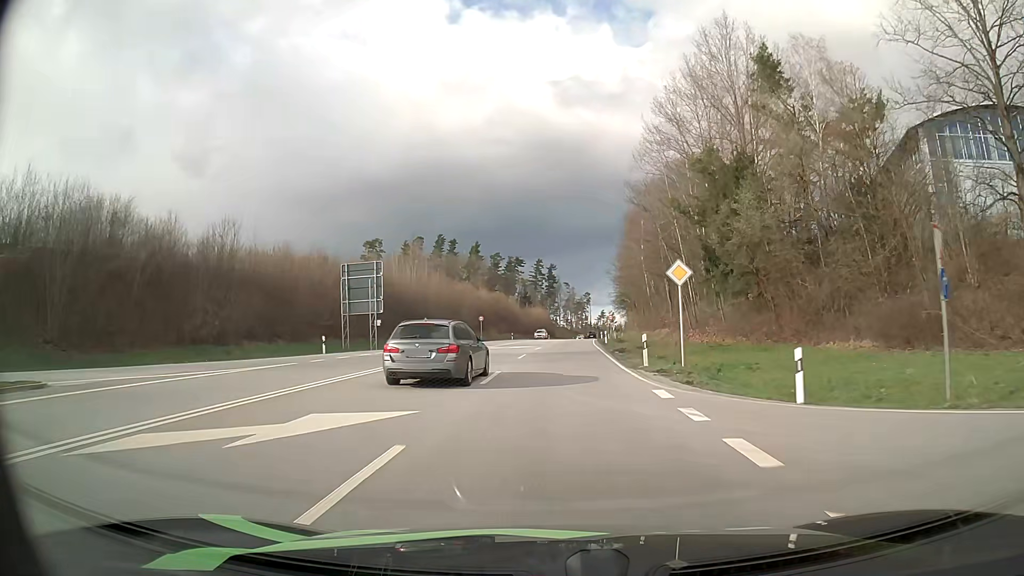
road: primary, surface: asphalt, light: Day
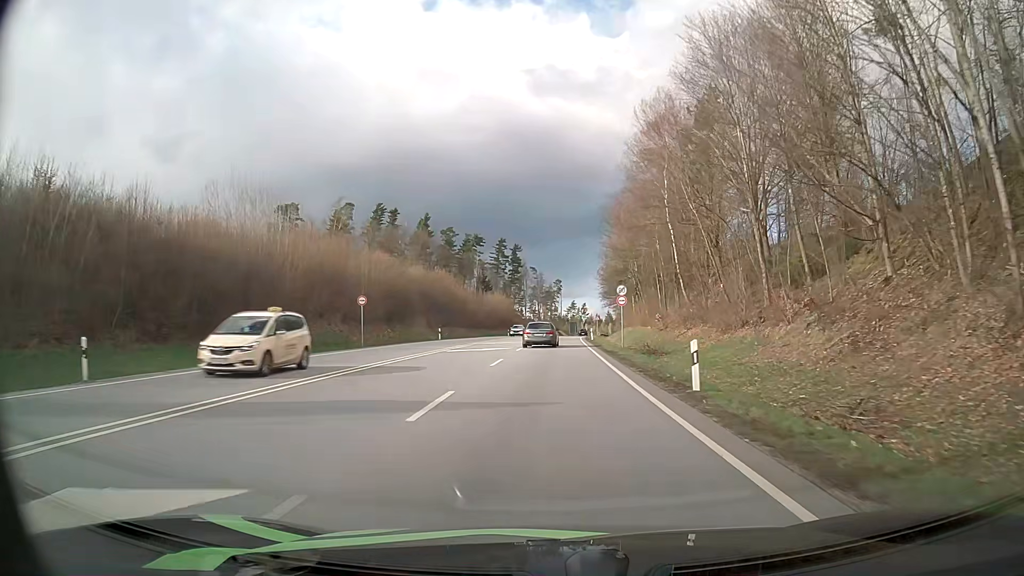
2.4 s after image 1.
(+1.3, +42.4) m; +3°
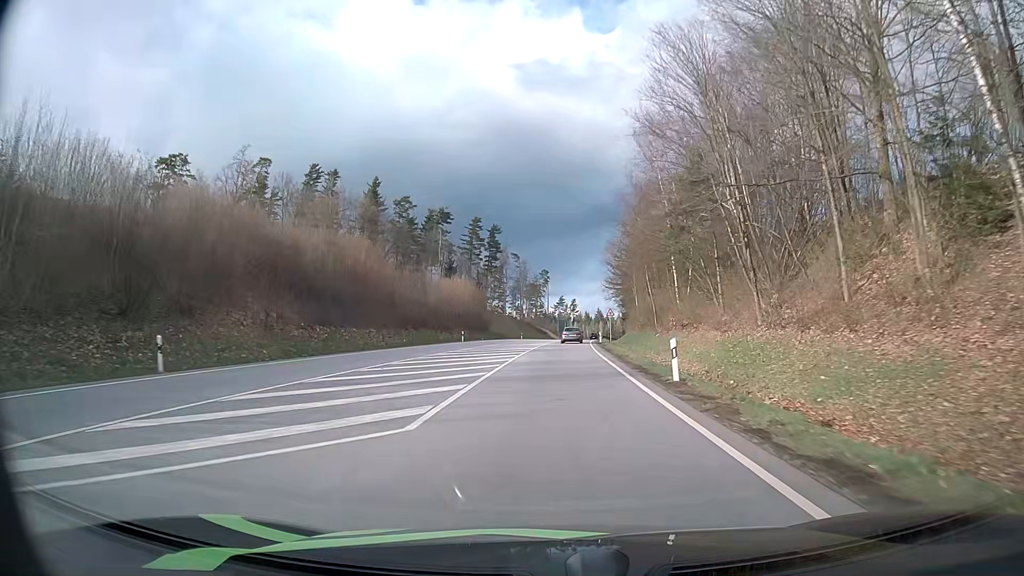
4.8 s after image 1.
(+0.4, +43.8) m; +1°
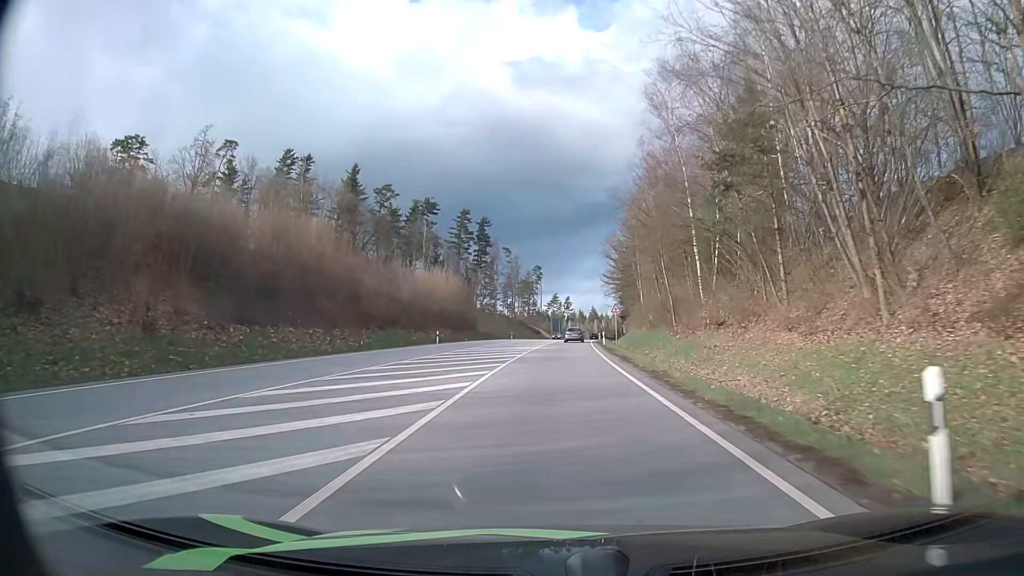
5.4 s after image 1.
(+0.1, +11.5) m; 0°
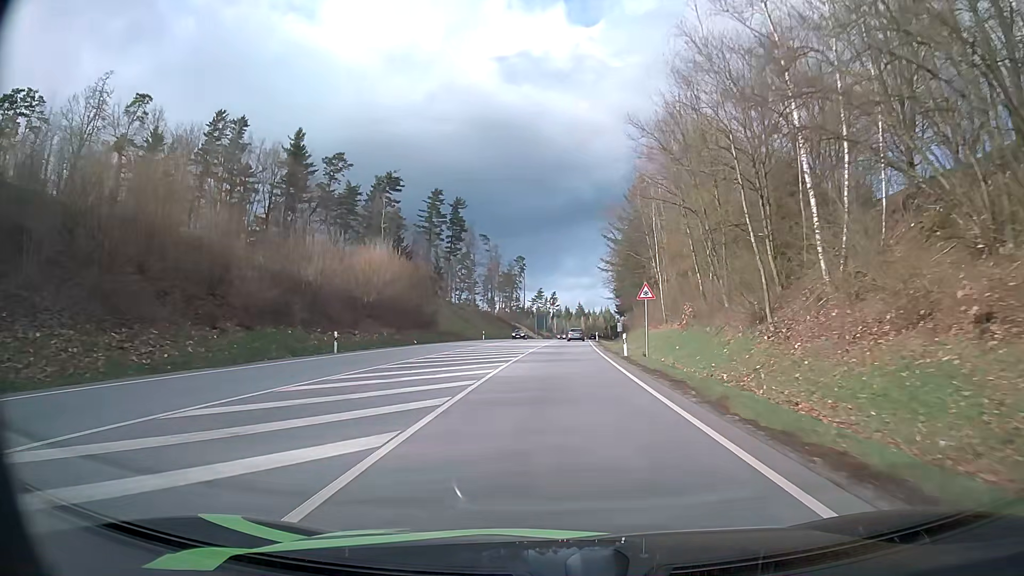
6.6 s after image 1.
(+0.4, +23.8) m; +2°
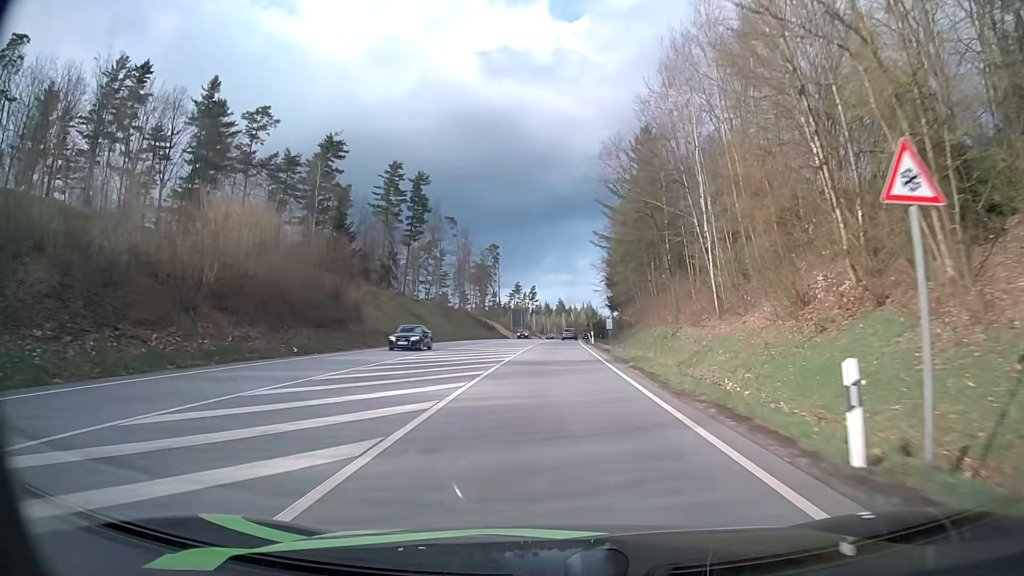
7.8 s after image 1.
(+0.4, +24.9) m; +1°
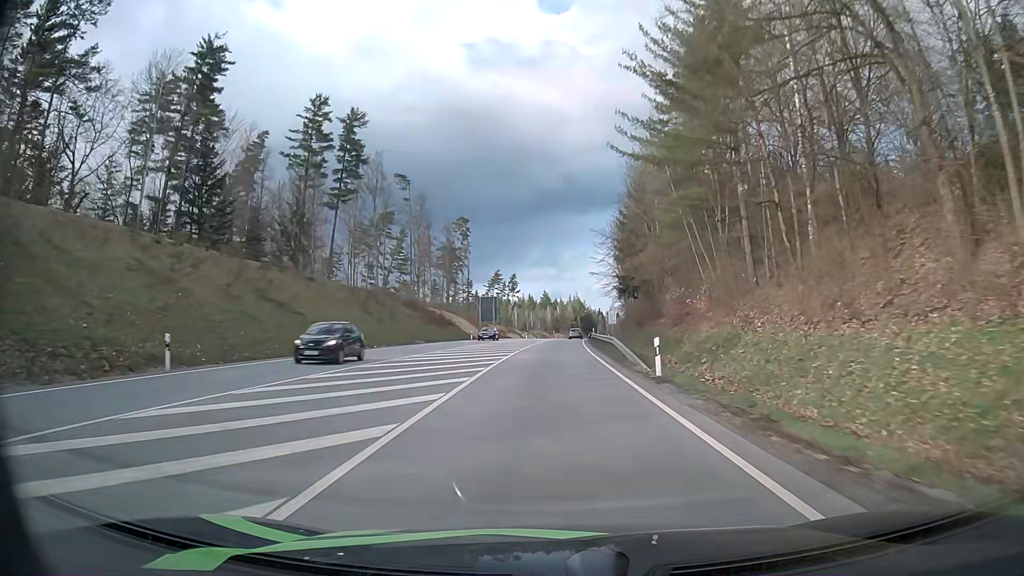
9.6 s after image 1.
(+0.6, +39.3) m; +2°
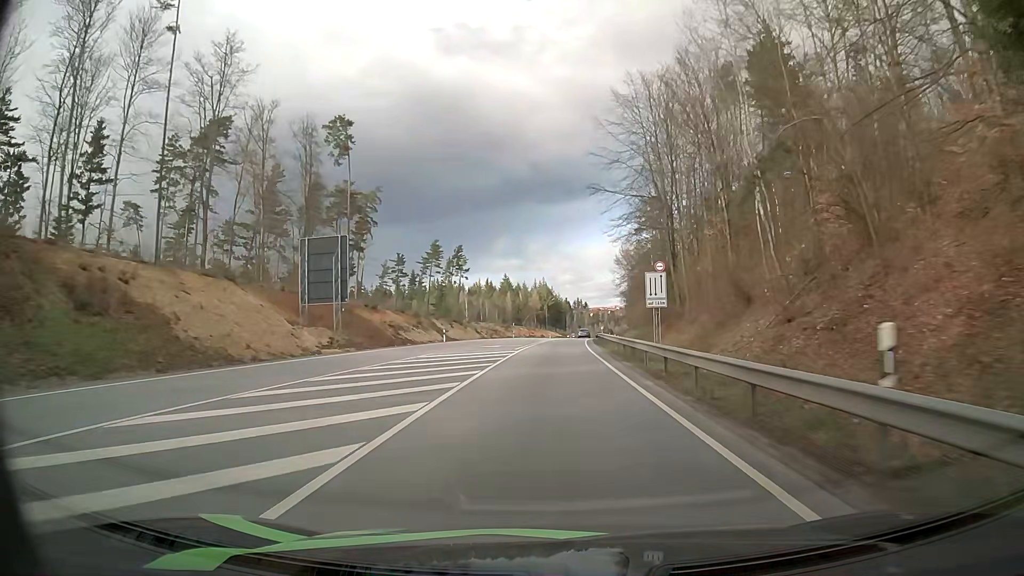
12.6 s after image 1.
(+1.5, +70.3) m; +3°
(0, +10) (0, +20) (0, +30) (+1, +40) (+1, +50) (+1, +60) (+2, +70) (+3, +80) (+3, +90) (+4, +100) m
